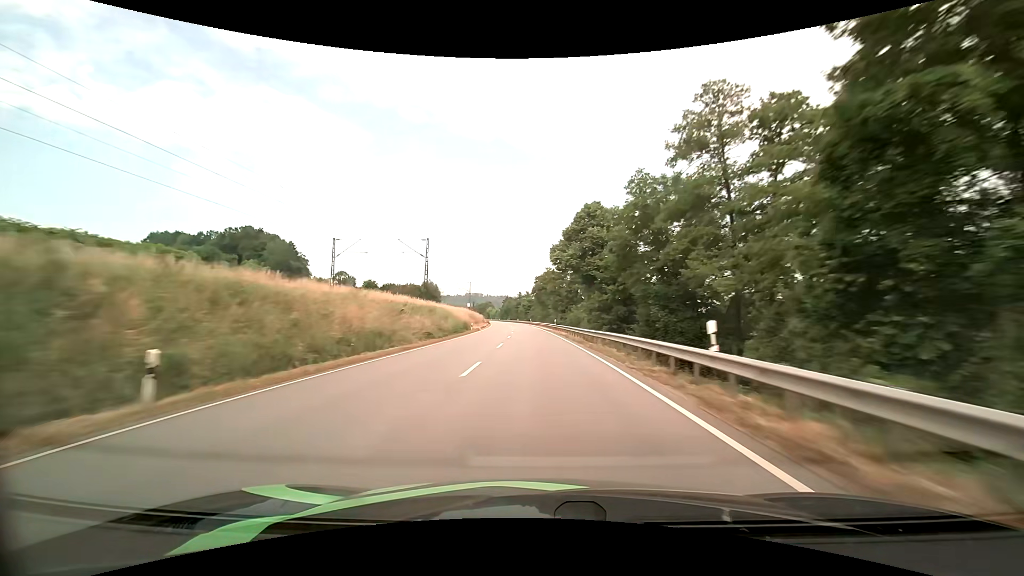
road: primary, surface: asphalt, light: Day
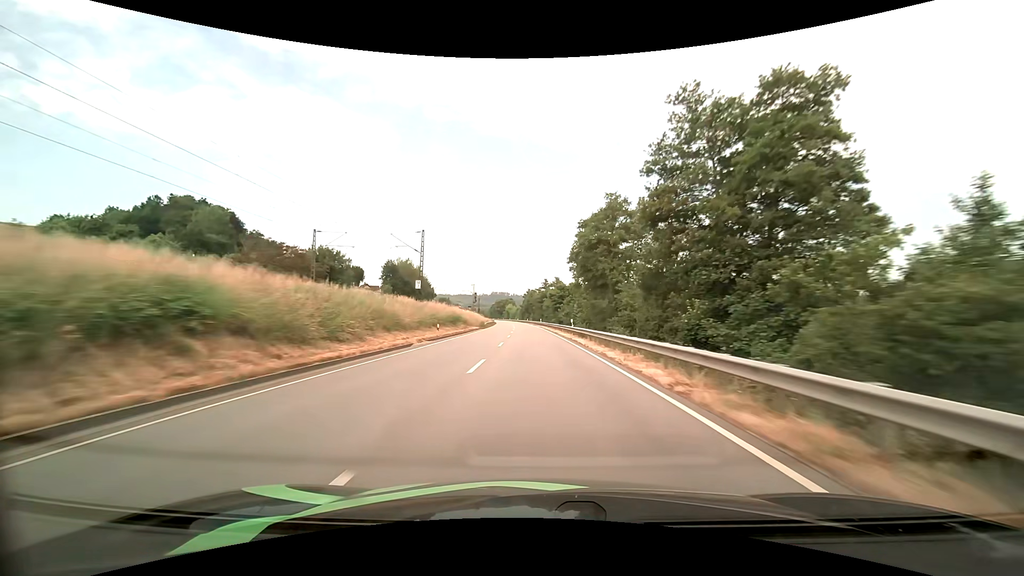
(-2.2, +71.9) m; -3°
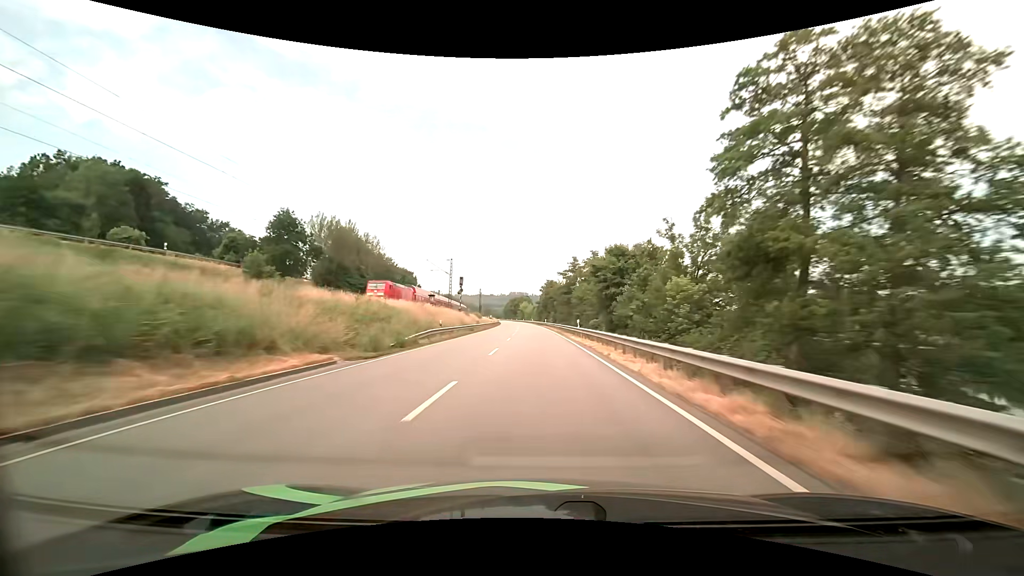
(-1.0, +54.2) m; -2°
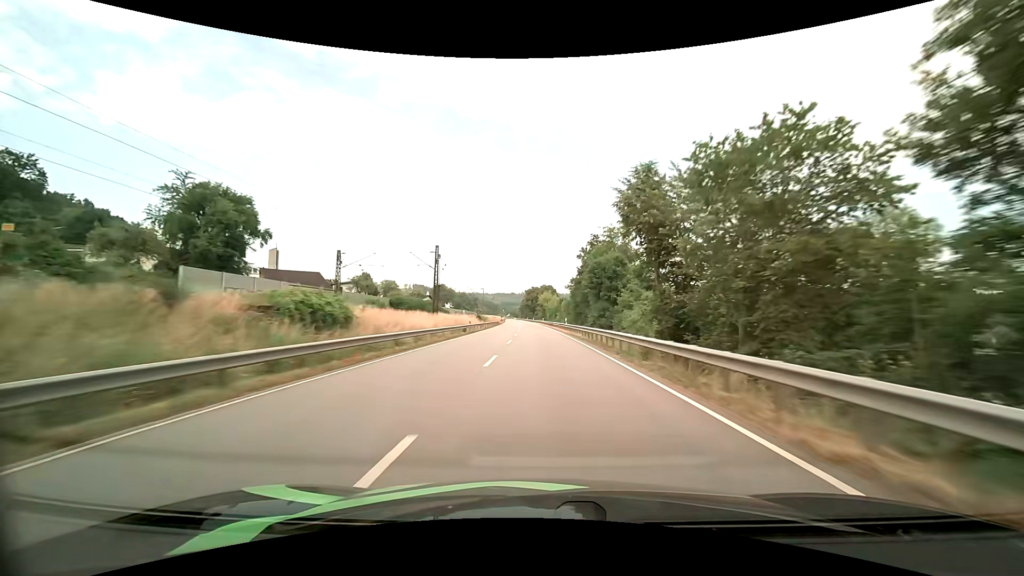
(-2.2, +89.4) m; -3°
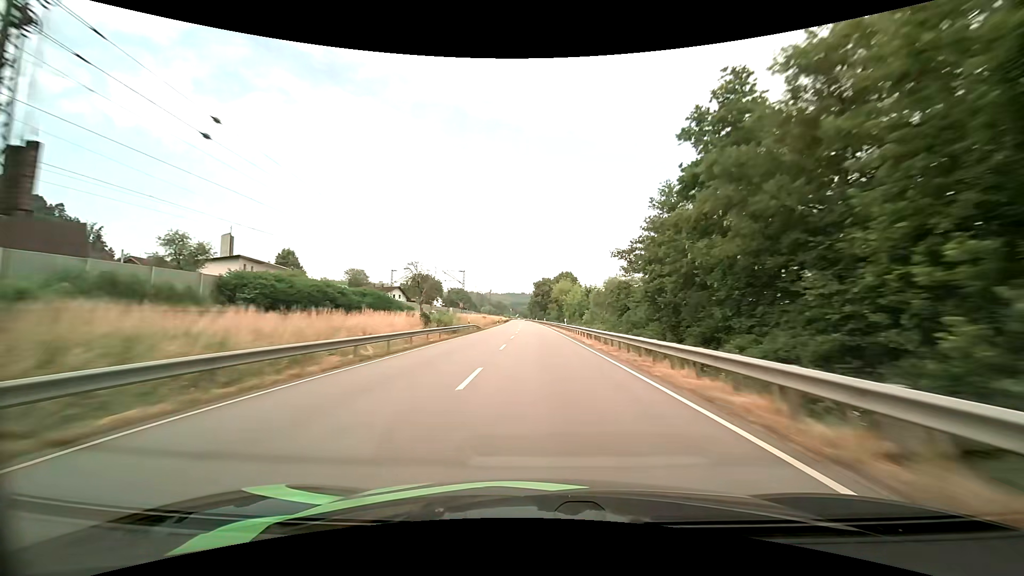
(-0.5, +52.6) m; -1°
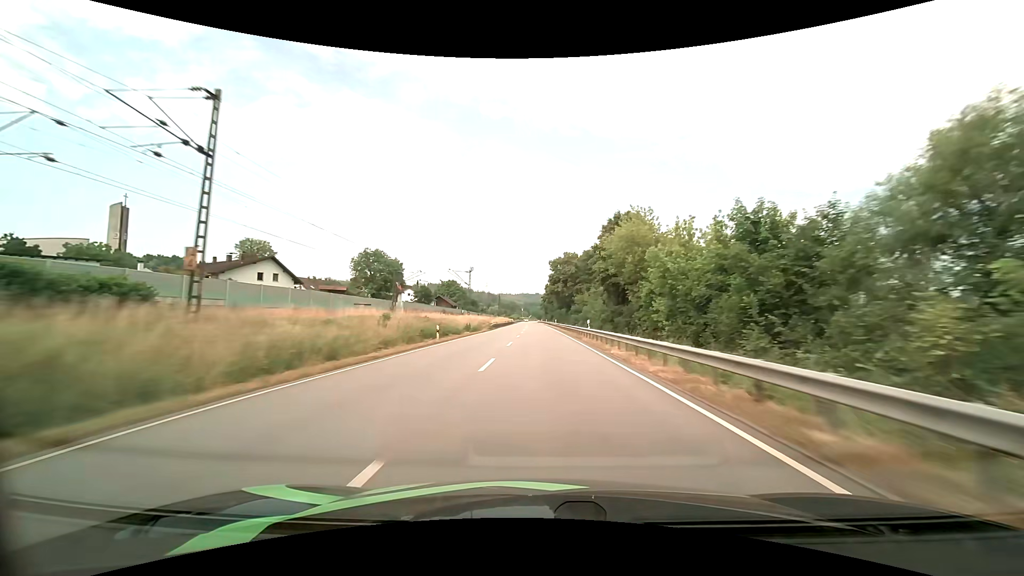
(-1.0, +69.0) m; -2°
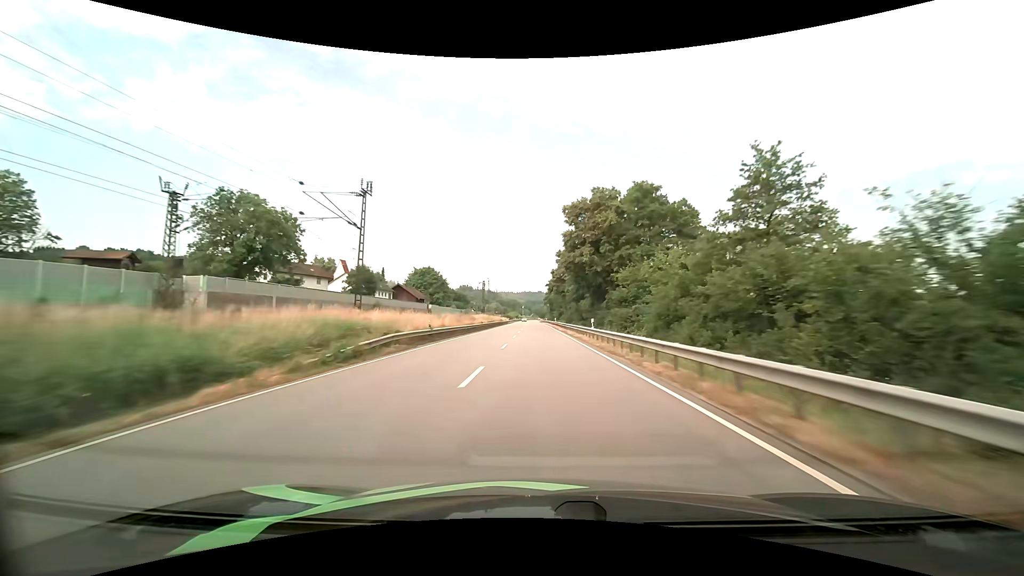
(-0.3, +51.3) m; 0°
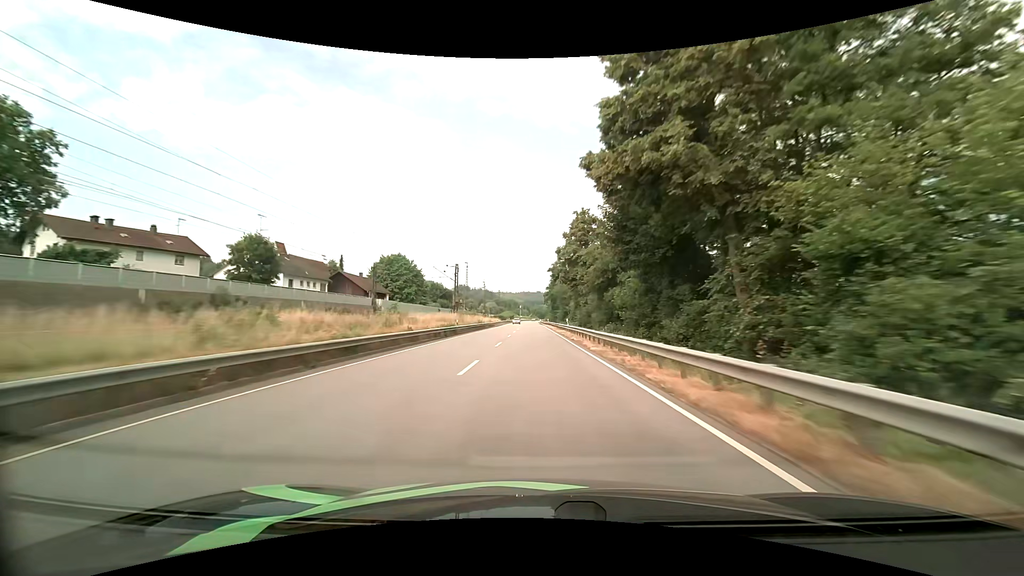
(+0.1, +34.1) m; 0°
(0, +10) (0, +20) (0, +30) (0, +40) (0, +50) (-1, +60) (-1, +70) (-1, +80) (-1, +90) (-2, +100) m
